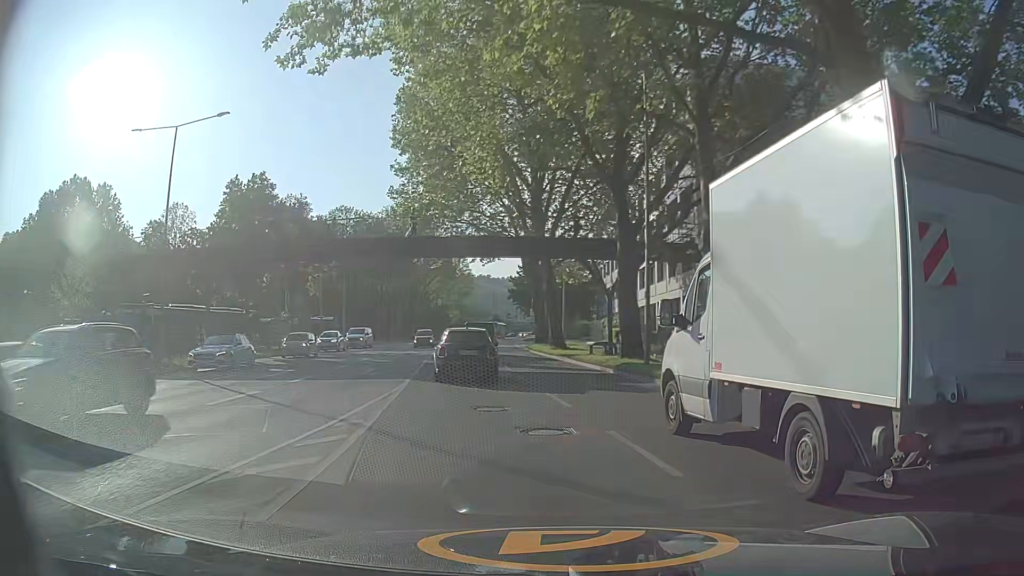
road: secondary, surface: asphalt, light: Day
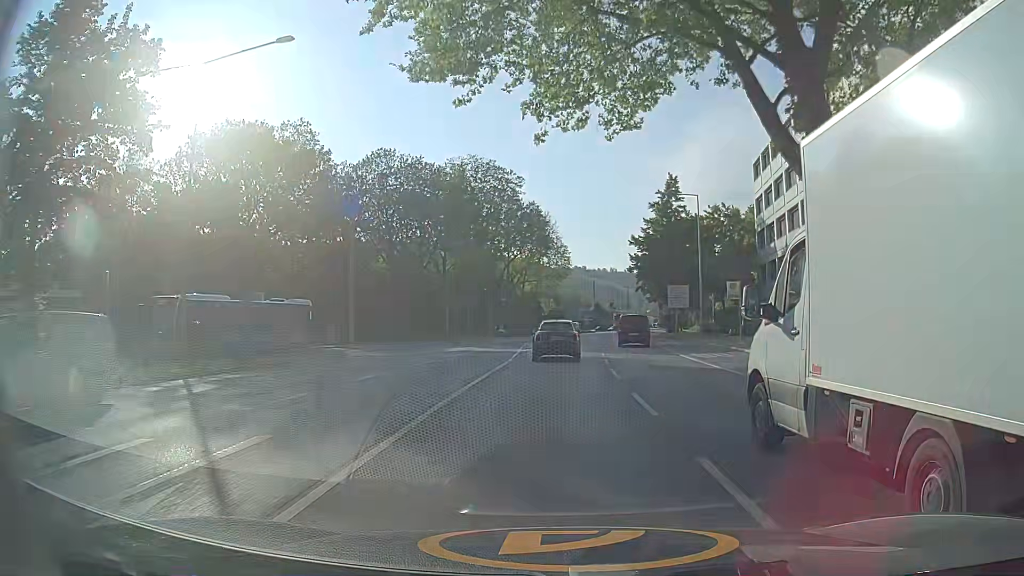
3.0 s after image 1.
(-5.3, +38.8) m; -9°
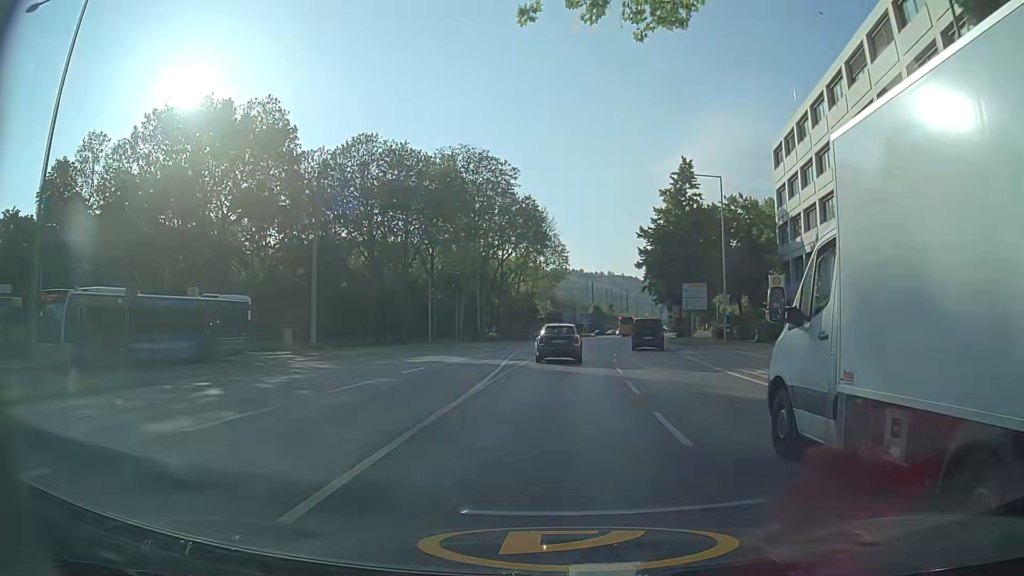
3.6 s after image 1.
(+0.1, +8.3) m; +2°
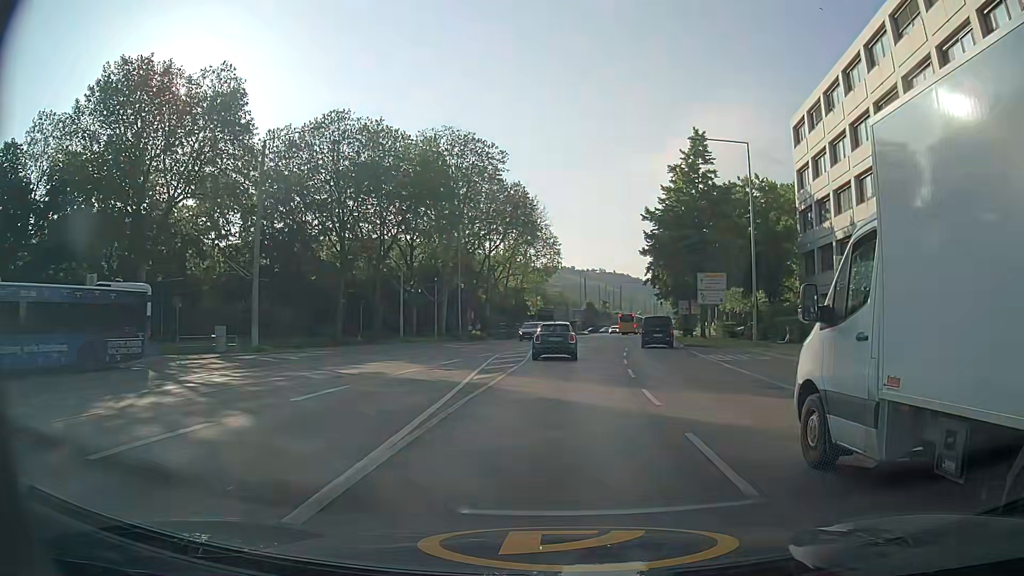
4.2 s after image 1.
(0.0, +8.4) m; +1°
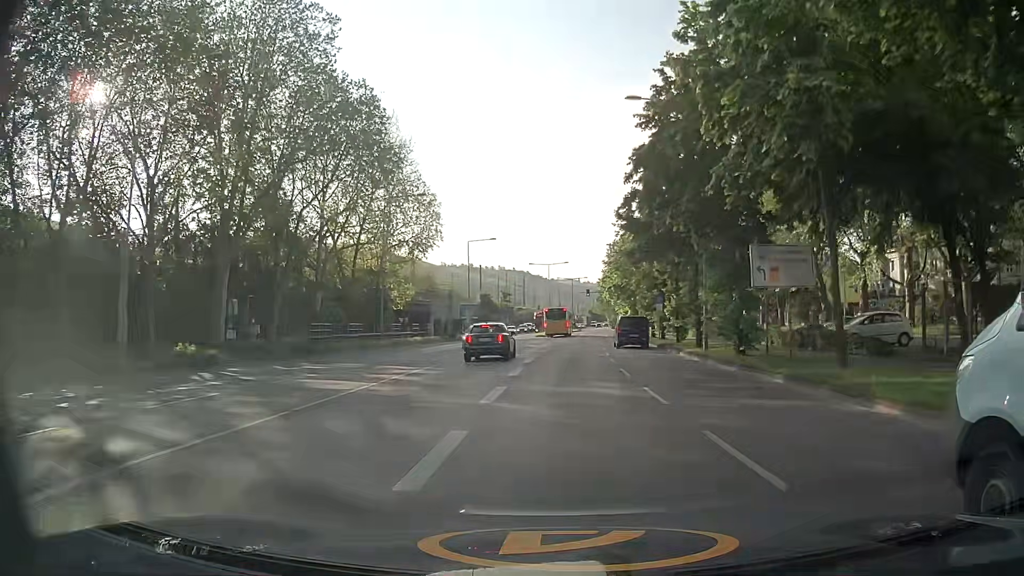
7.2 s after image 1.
(+2.3, +42.4) m; +7°
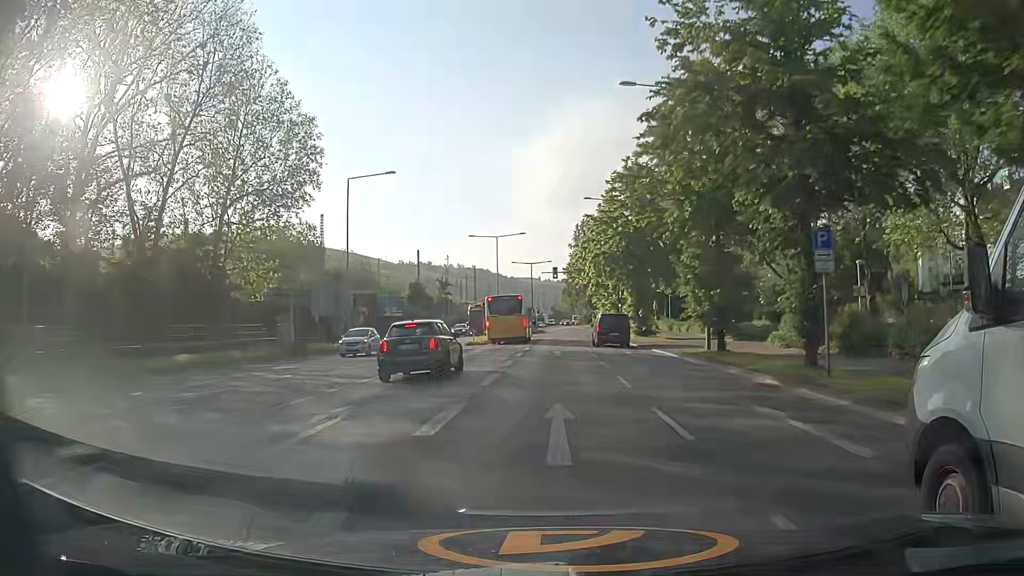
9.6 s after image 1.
(+1.7, +34.5) m; +5°
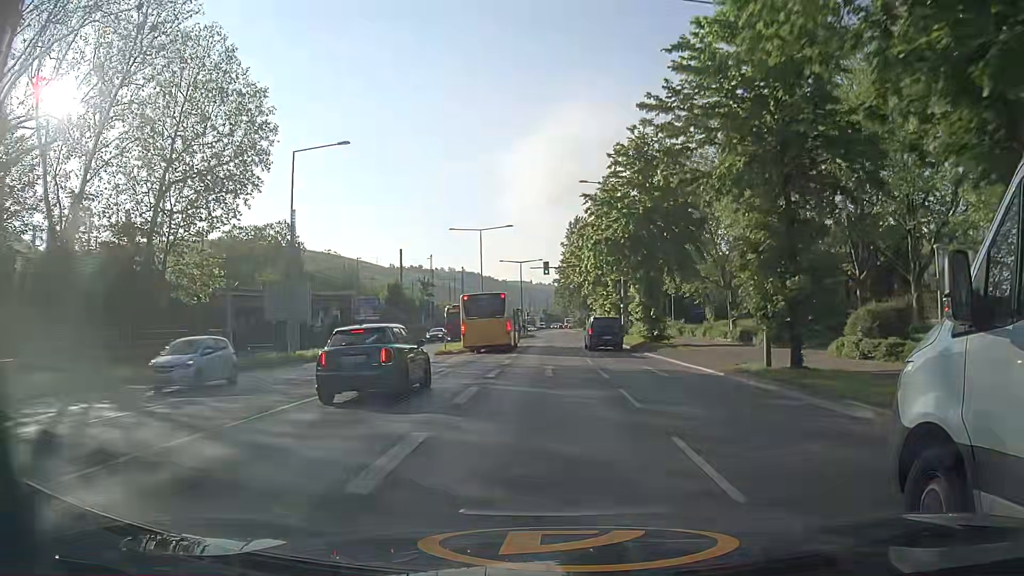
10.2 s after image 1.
(0.0, +8.7) m; 0°
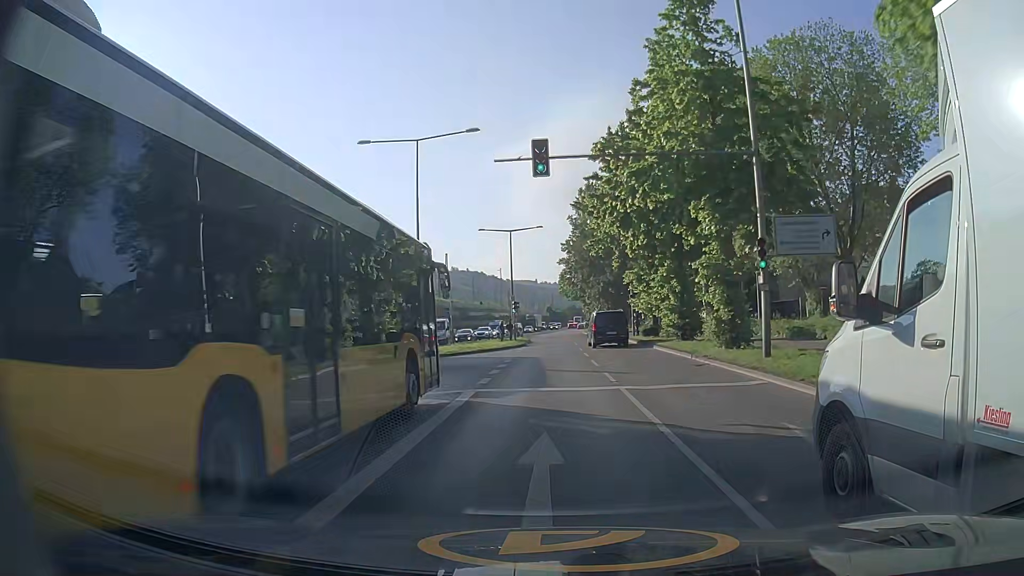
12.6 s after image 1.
(0.0, +34.4) m; 0°
(0, +10) (0, +20) (0, +30) (0, +40) (0, +50) (0, +60) (-1, +70) (-1, +80) (-1, +90) (0, +100) m
